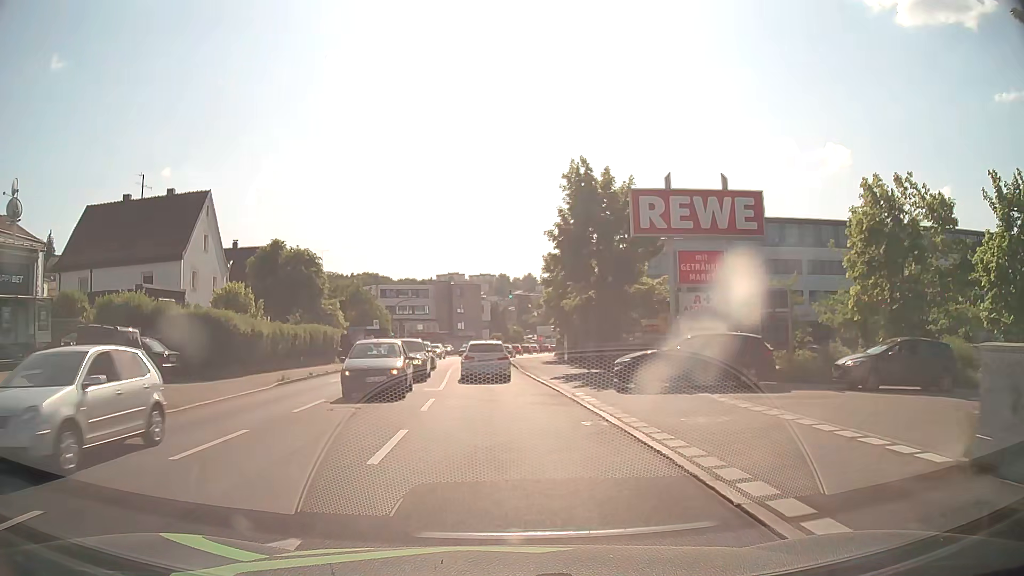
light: Day
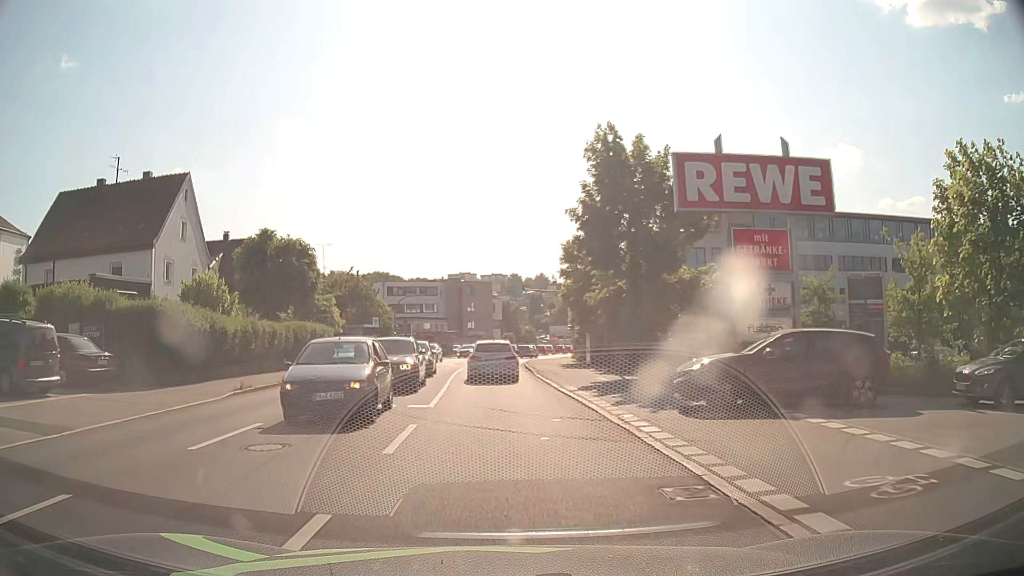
(-0.1, +5.4) m; -1°
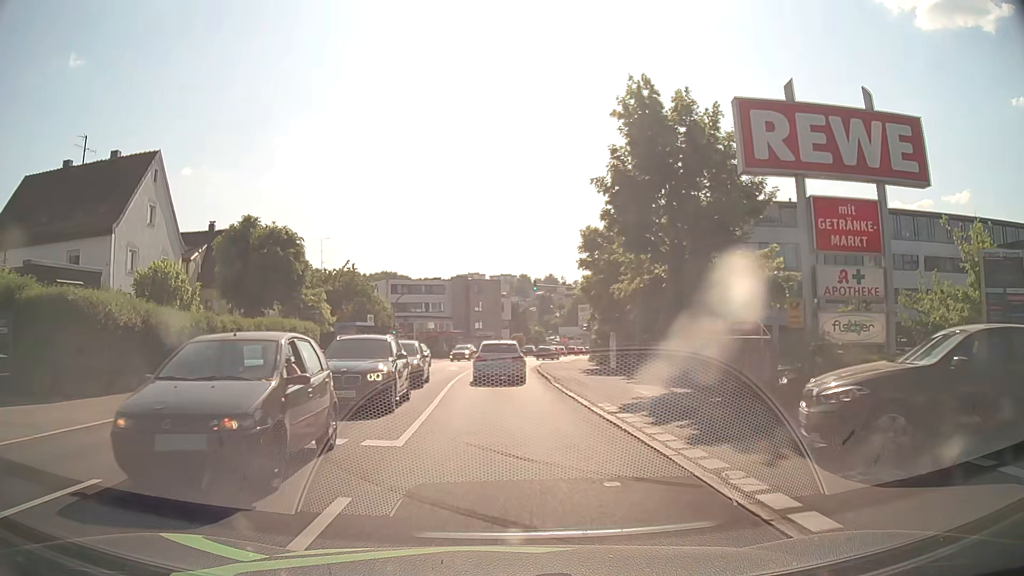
(-0.1, +5.4) m; -1°
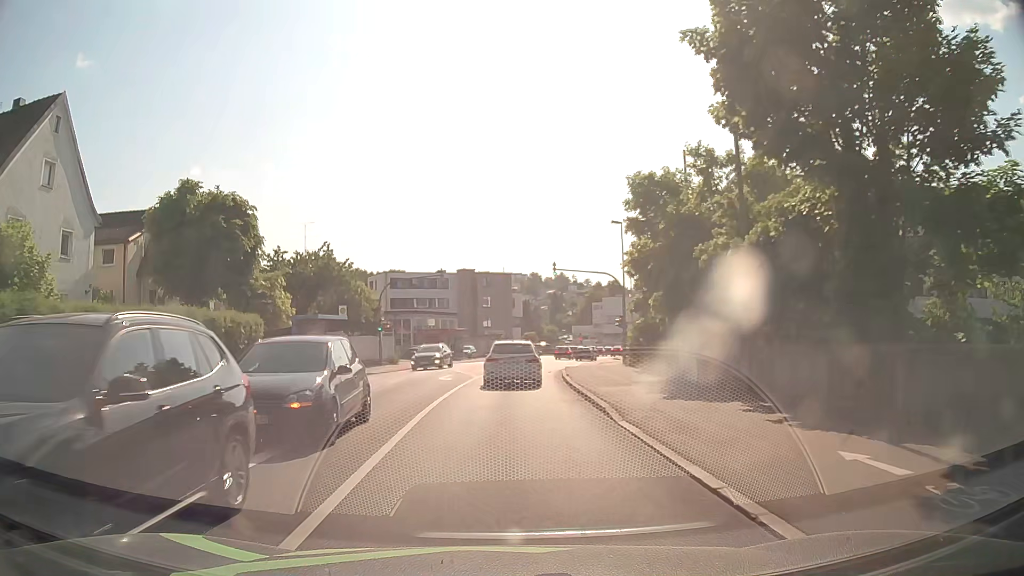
(-0.1, +11.1) m; -1°
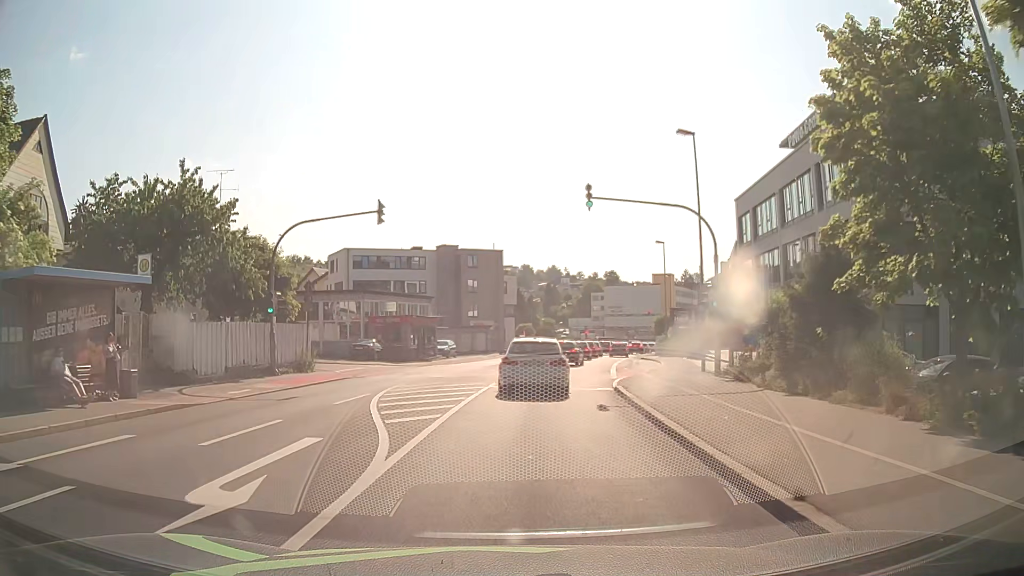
(-0.1, +20.6) m; 0°
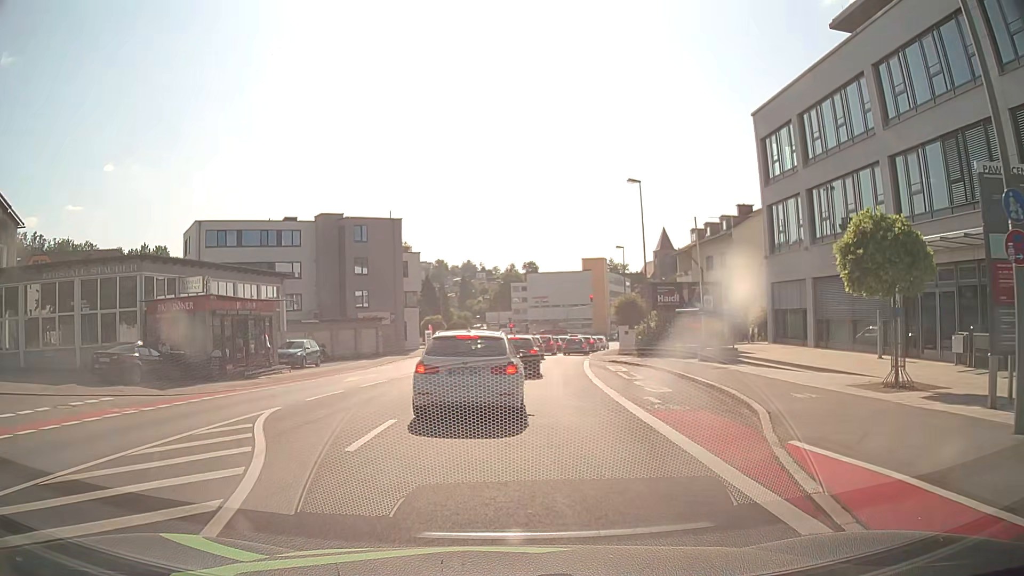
(+1.3, +21.5) m; +7°
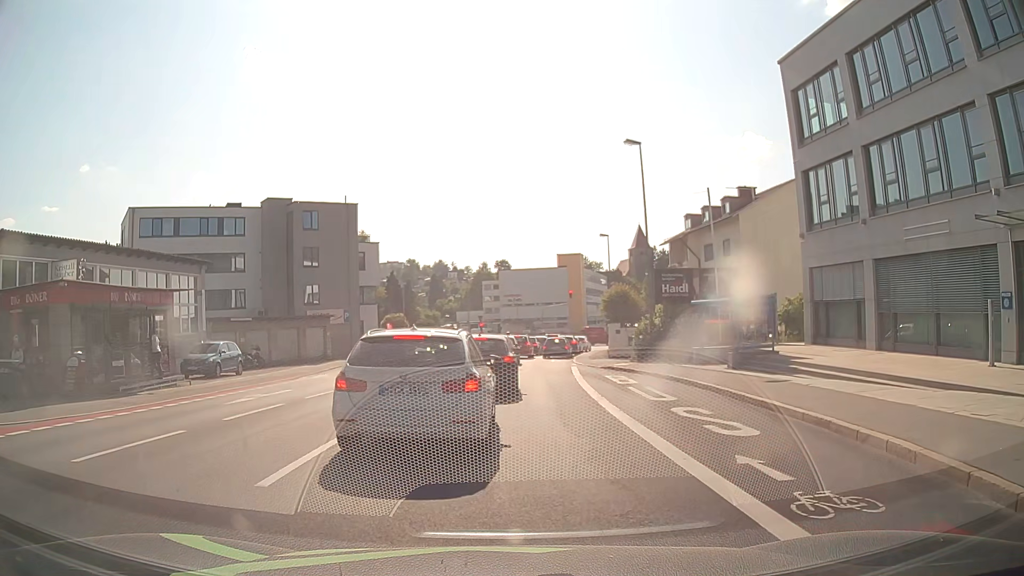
(+0.2, +7.6) m; +2°
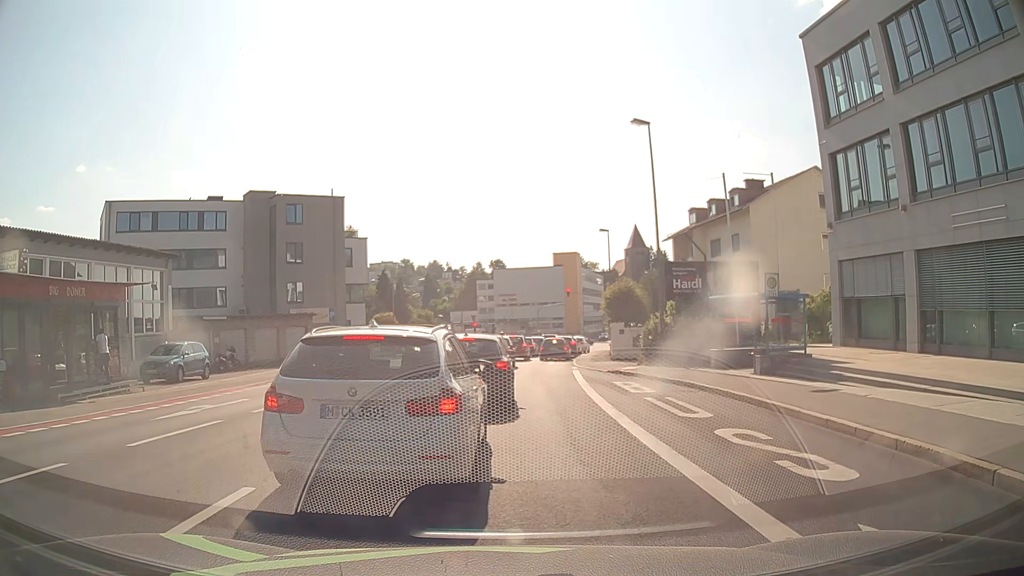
(0.0, +2.9) m; -1°
(0, +10) (+1, +20) (+1, +30) (+2, +40) (+4, +50) (+6, +60) (+8, +69) (+11, +79) (+15, +88) (+19, +97) m
